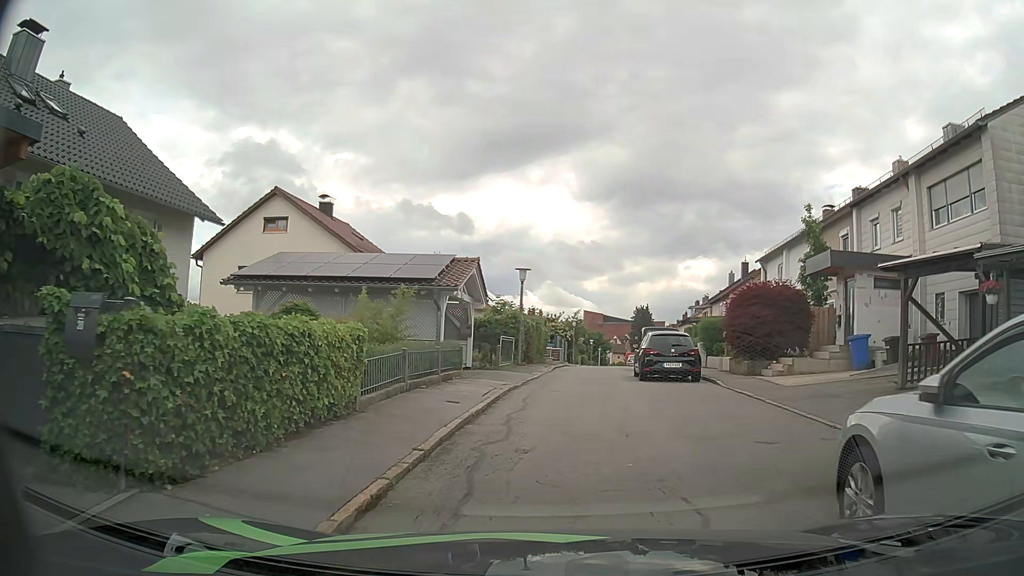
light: Day
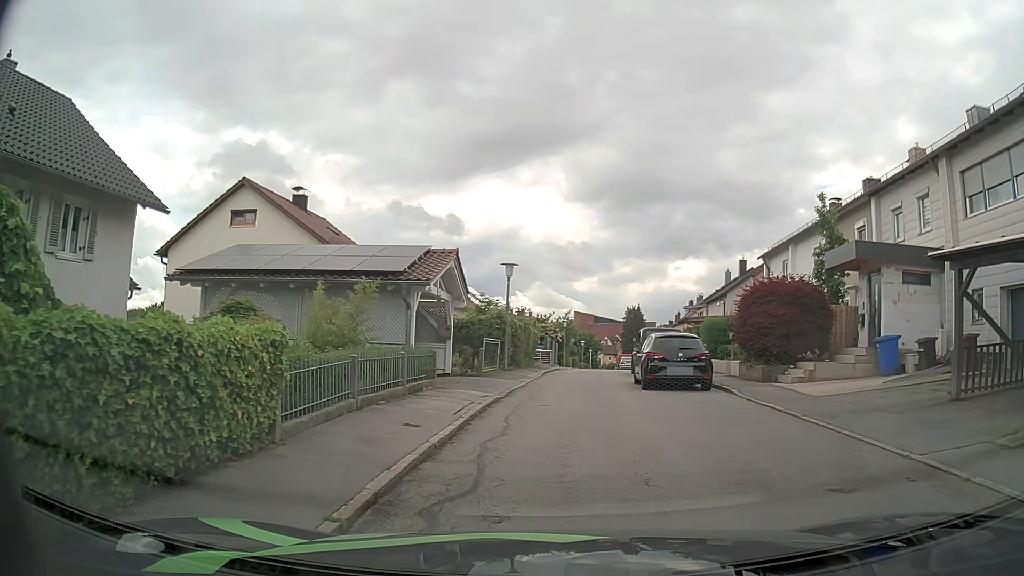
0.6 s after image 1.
(0.0, +2.5) m; +1°
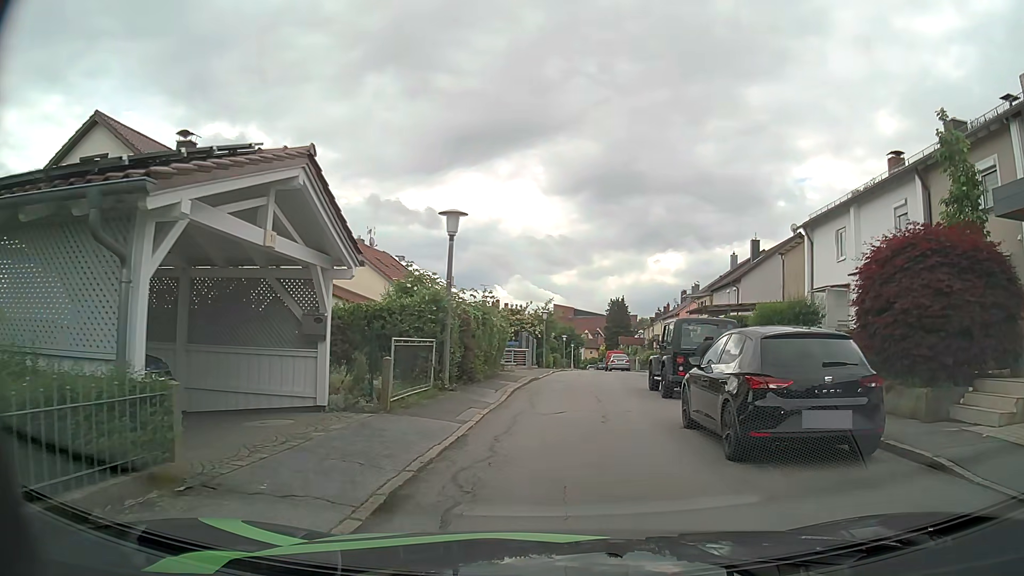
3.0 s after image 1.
(+0.1, +9.7) m; +1°
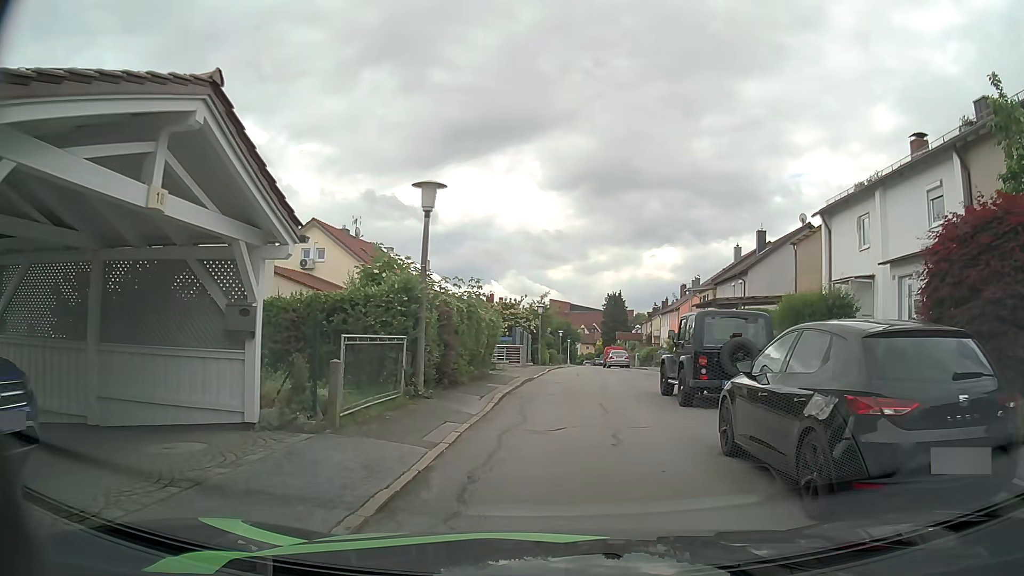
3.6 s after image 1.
(0.0, +2.5) m; 0°
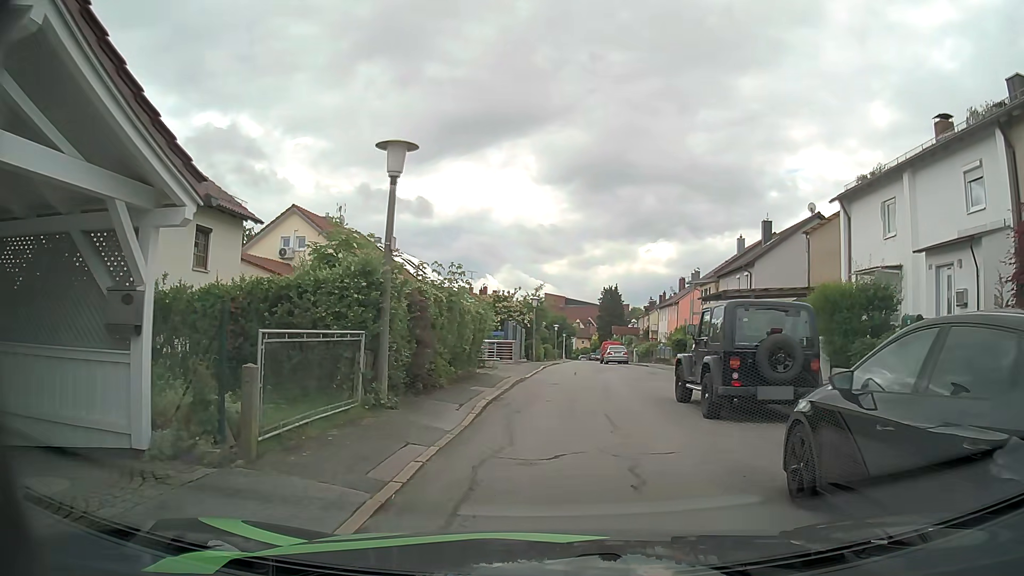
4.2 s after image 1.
(0.0, +2.3) m; +1°
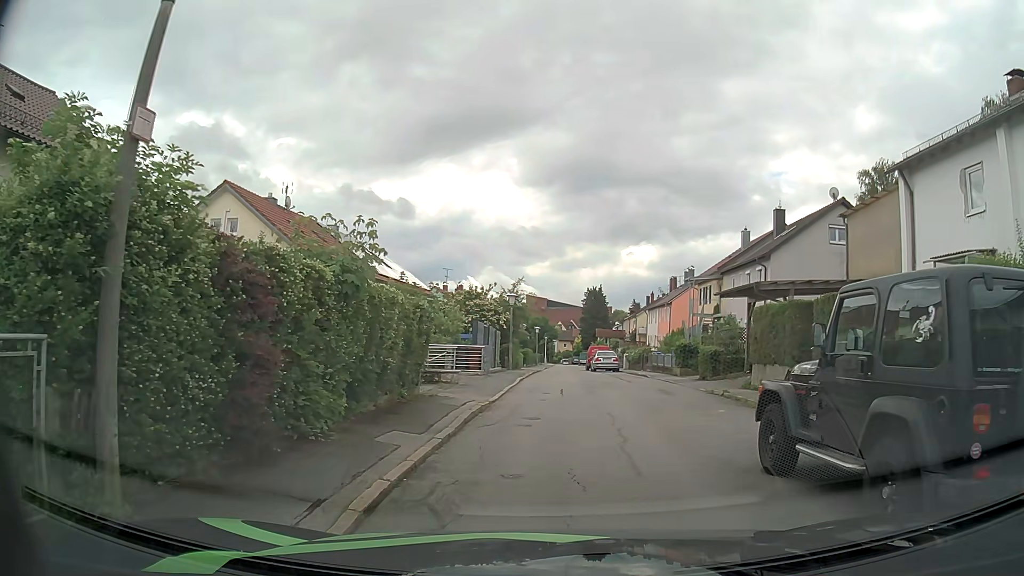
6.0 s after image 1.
(+0.1, +6.1) m; +3°
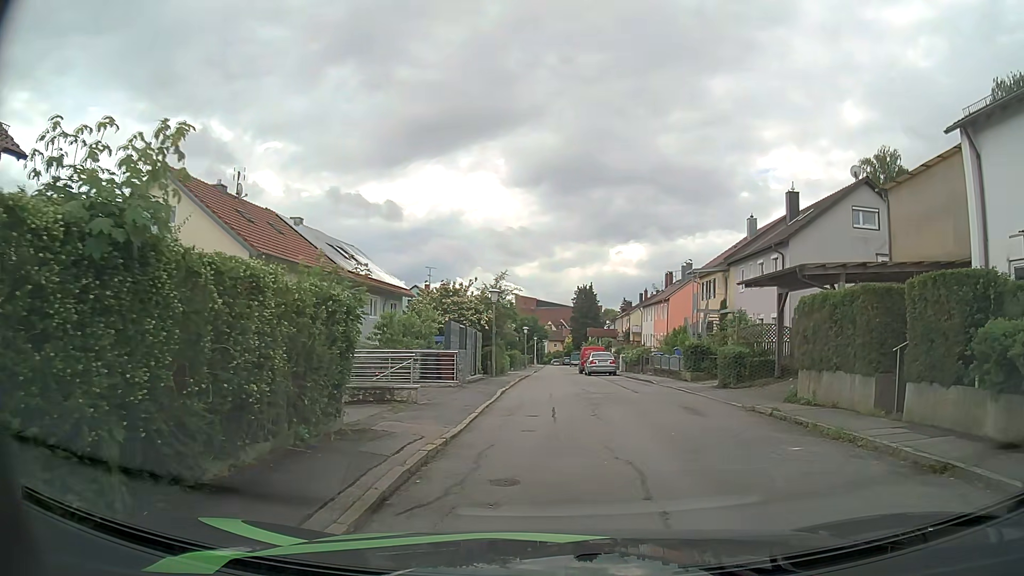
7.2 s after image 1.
(0.0, +4.5) m; 0°
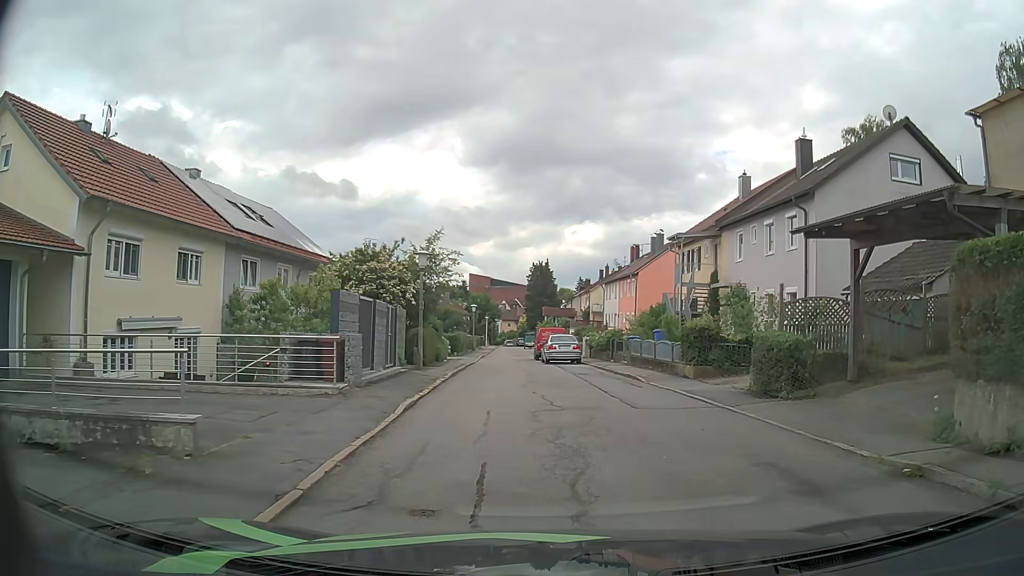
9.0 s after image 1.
(+0.1, +7.7) m; +3°
(0, +10) (-1, +20) (-2, +30) (-2, +40) (-2, +50) (-2, +60) (-2, +70) (-4, +80) (-5, +90) (-5, +100) m
